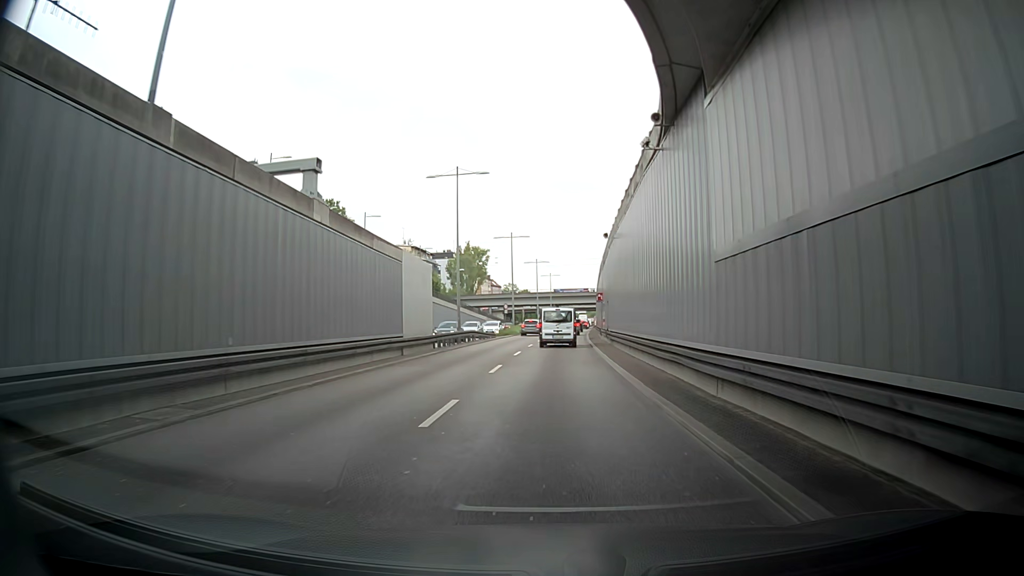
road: trunk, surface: asphalt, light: Day
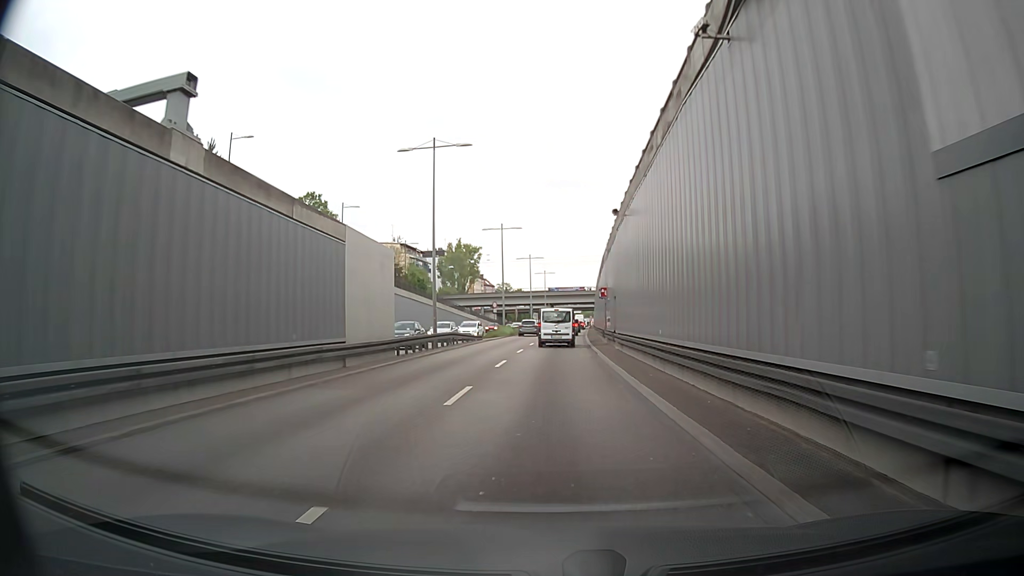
(-0.2, +6.8) m; -1°
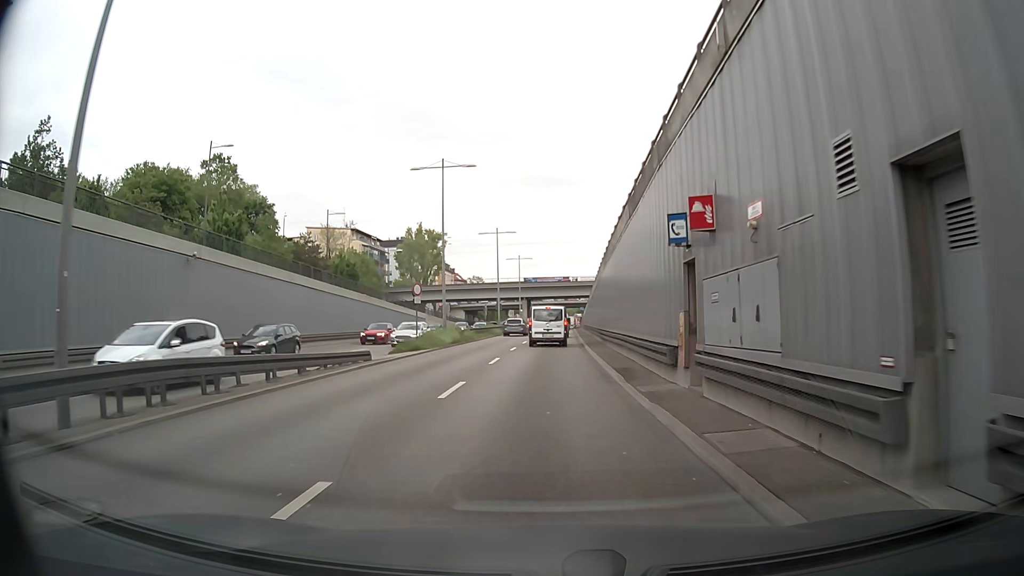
(+2.1, +26.2) m; +7°
